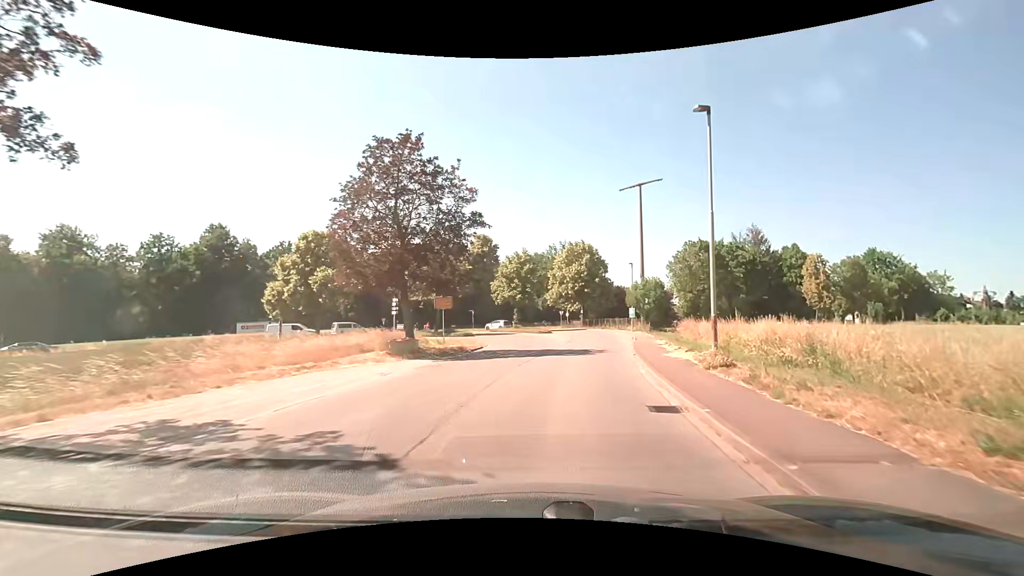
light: Day
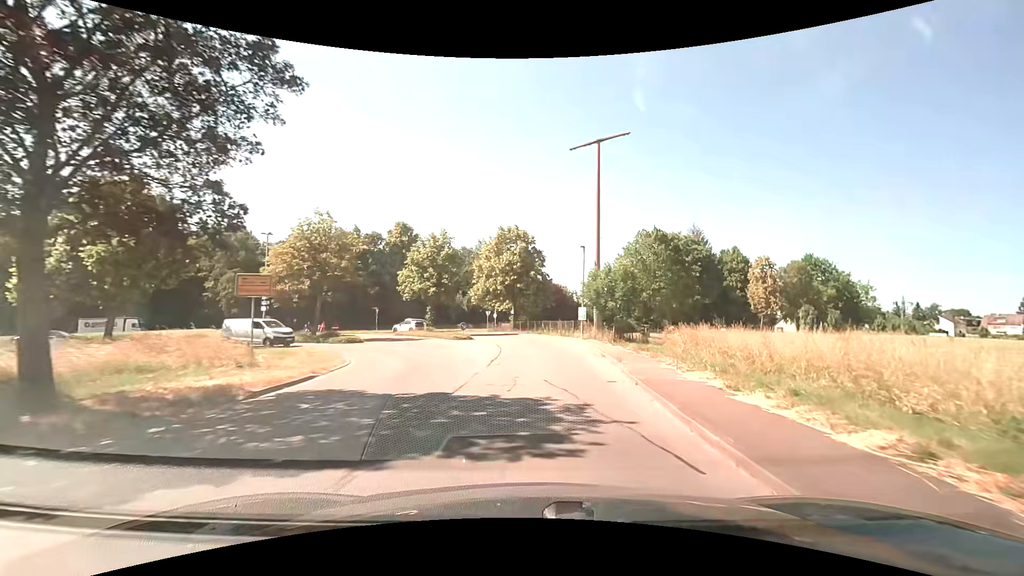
(+1.0, +13.8) m; +9°
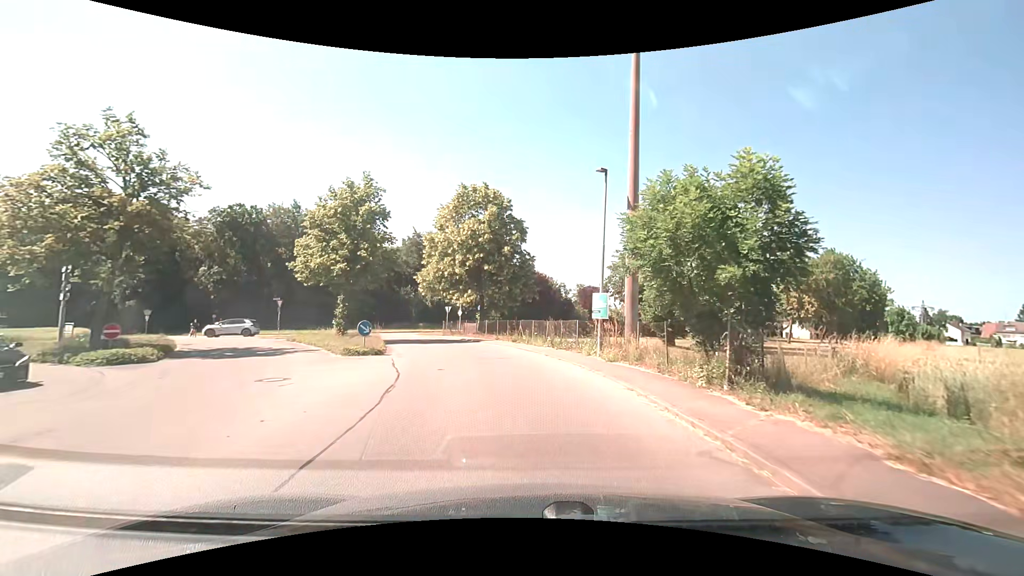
(+0.5, +18.0) m; +2°
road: unclassified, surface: asphalt
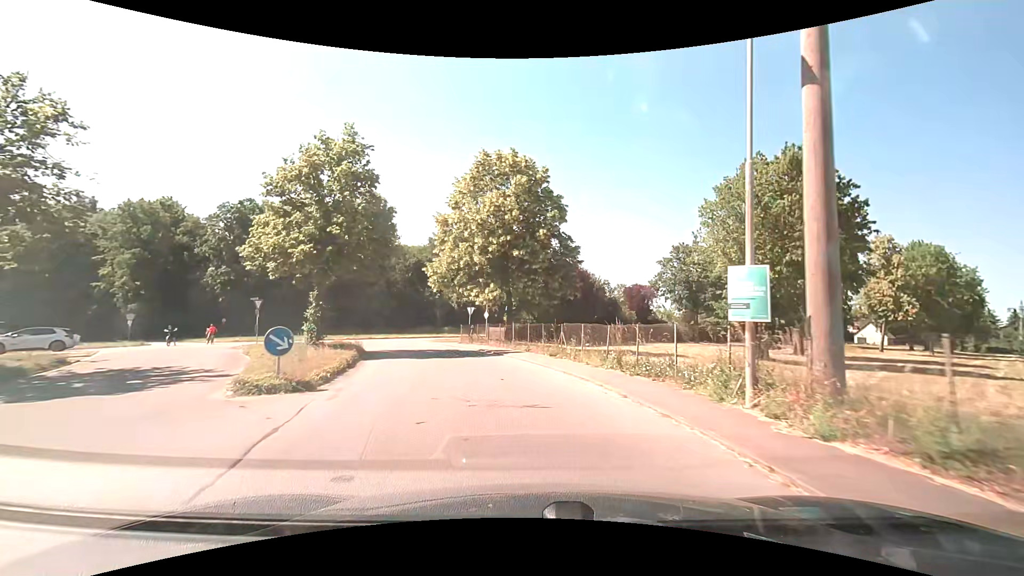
(-0.3, +9.1) m; -4°
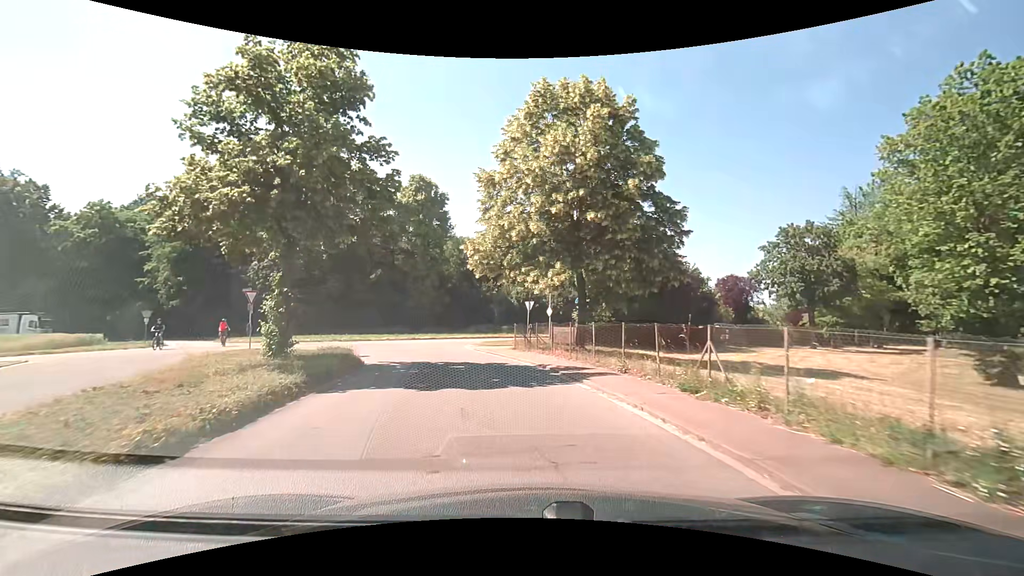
(-0.5, +9.3) m; -7°
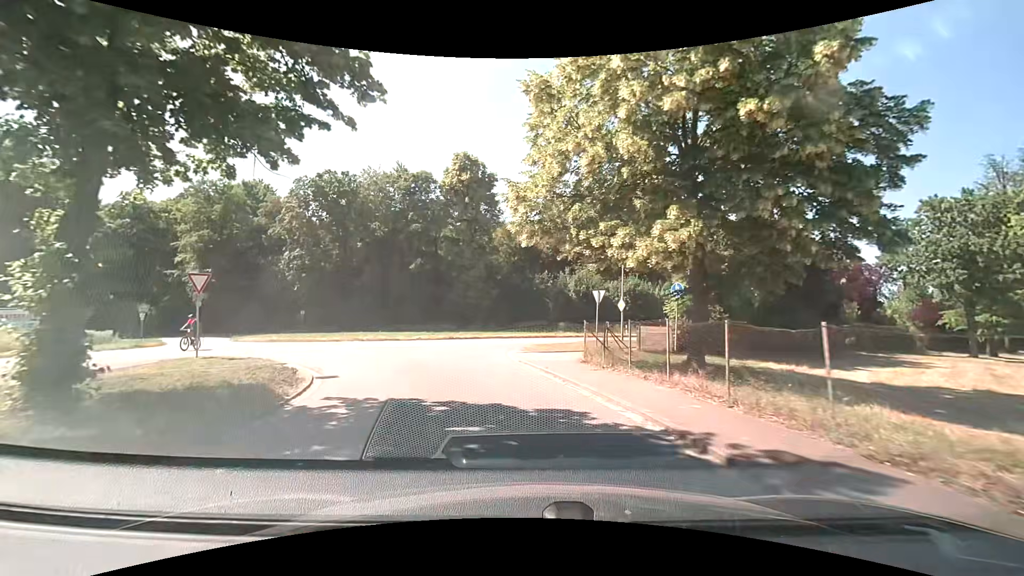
(-0.4, +8.8) m; -6°
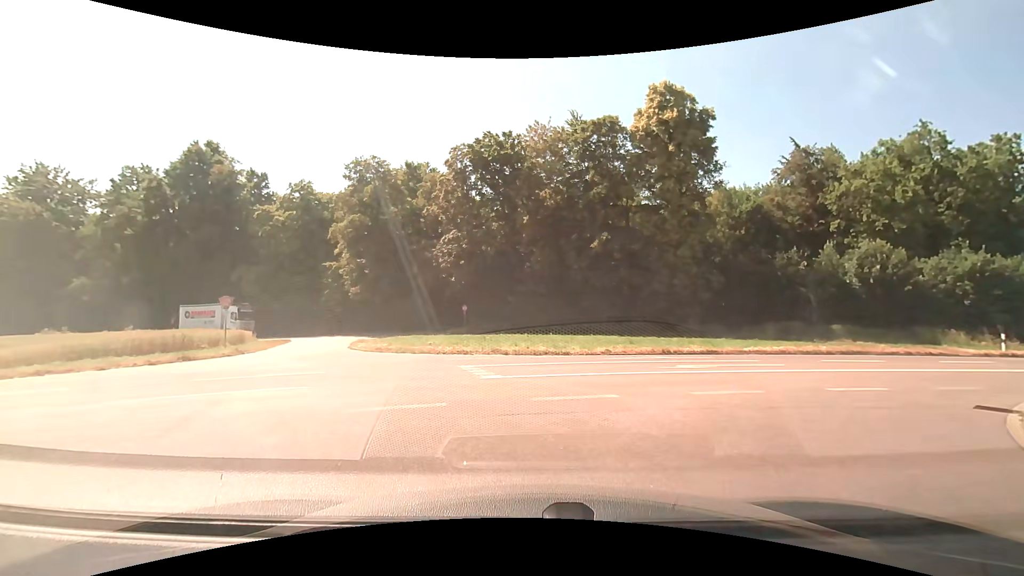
(-2.6, +16.0) m; -22°
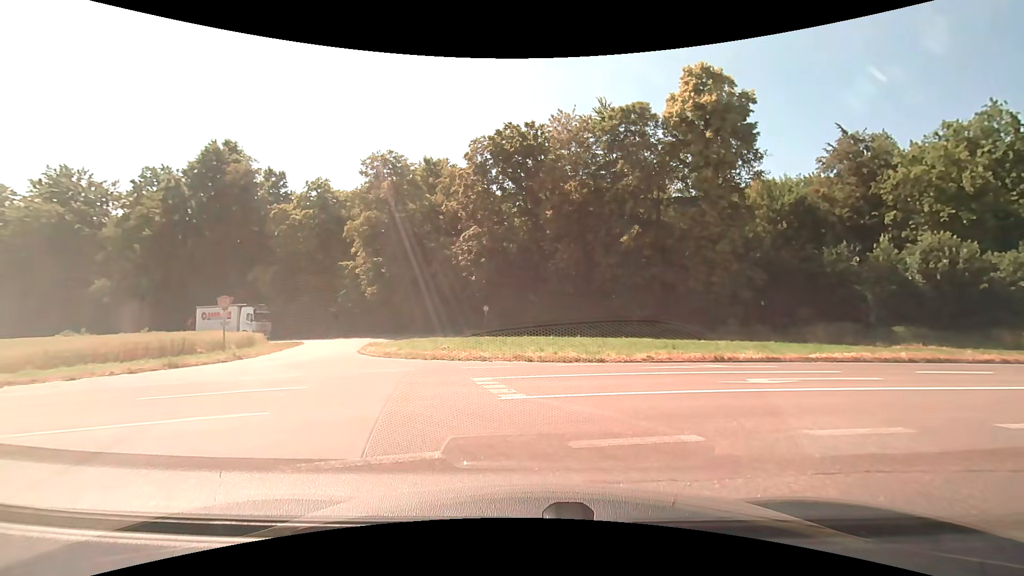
(-0.1, +2.6) m; -3°
(-3, +9) (-13, +12) (-22, +11) (-32, +9) (-42, +6) (-52, +4) (-61, +1) (-71, -1) (-81, -3) (-91, -5) m
